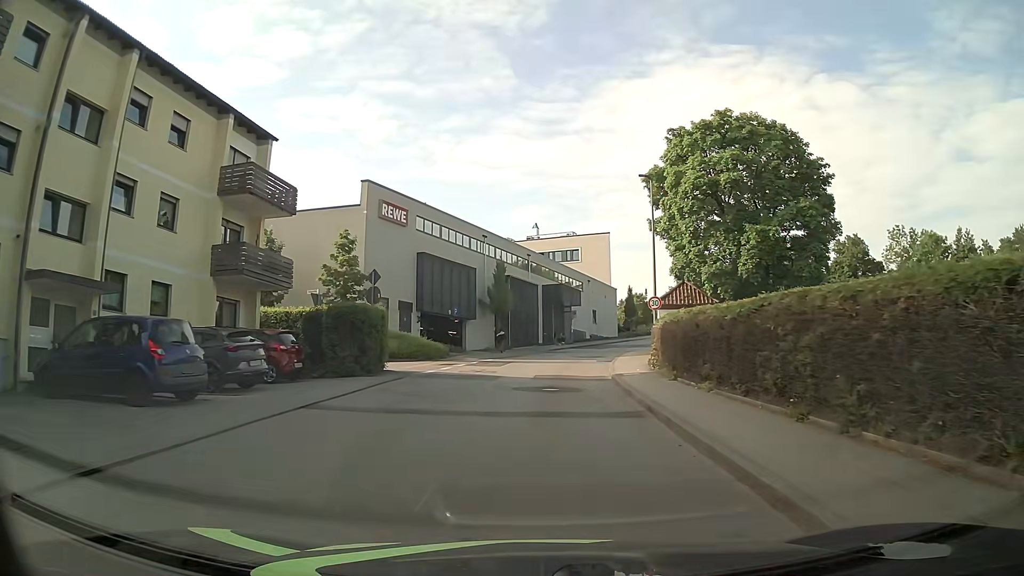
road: unclassified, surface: asphalt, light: Day
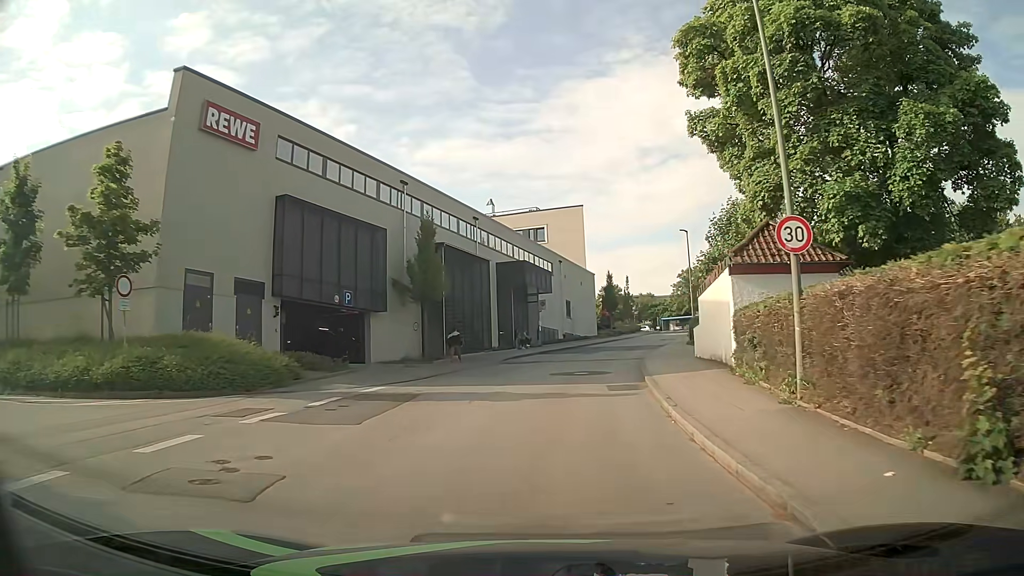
(+0.4, +19.3) m; +3°
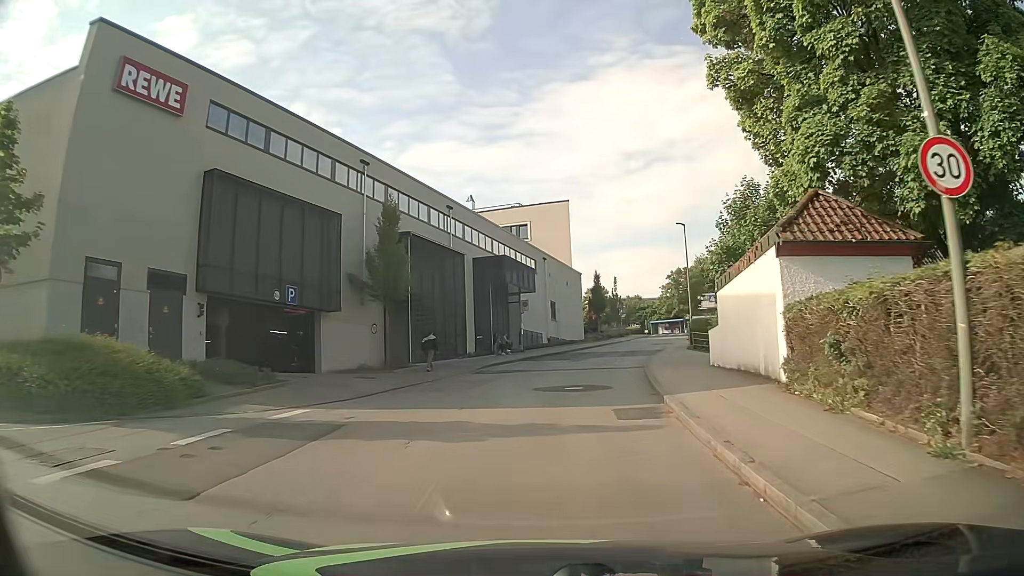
(+0.1, +4.8) m; +2°
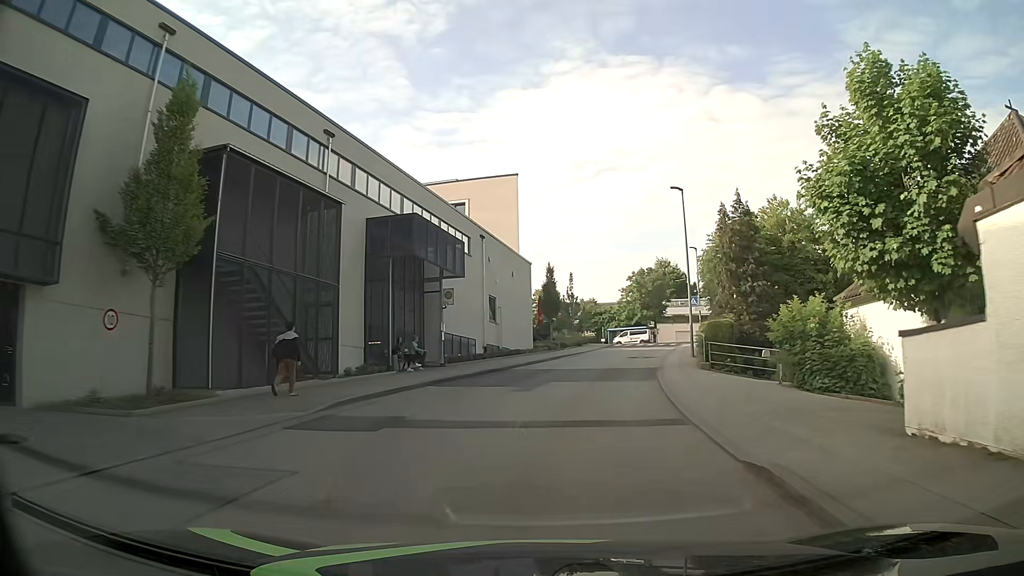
(+0.6, +14.3) m; +5°
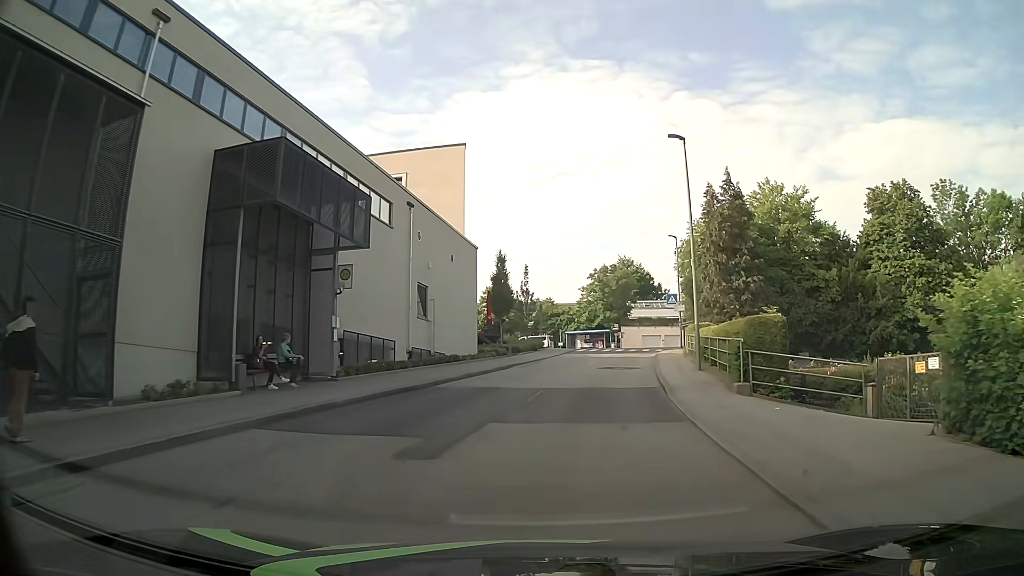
(+0.3, +9.5) m; +4°
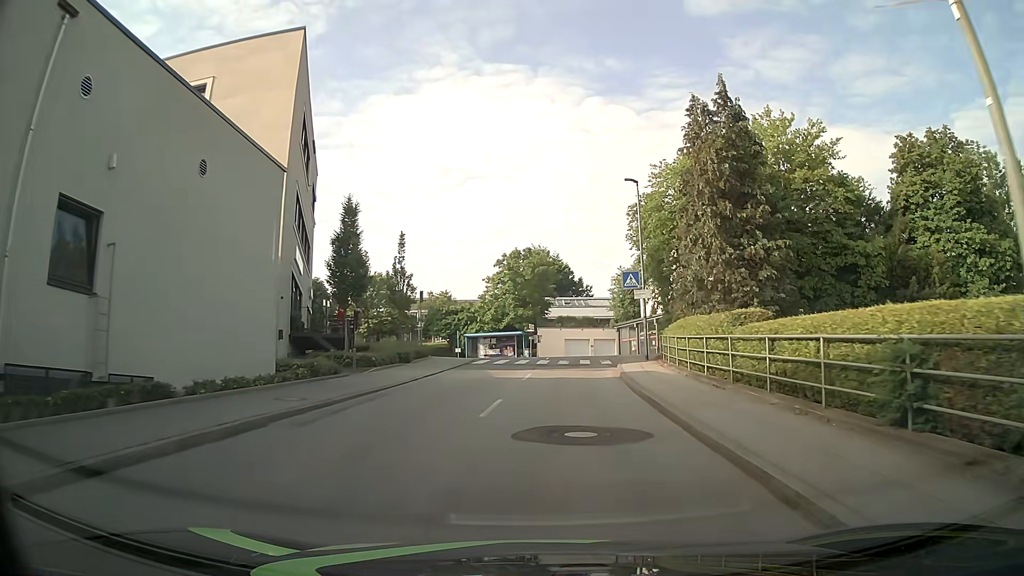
(+1.5, +19.0) m; +9°
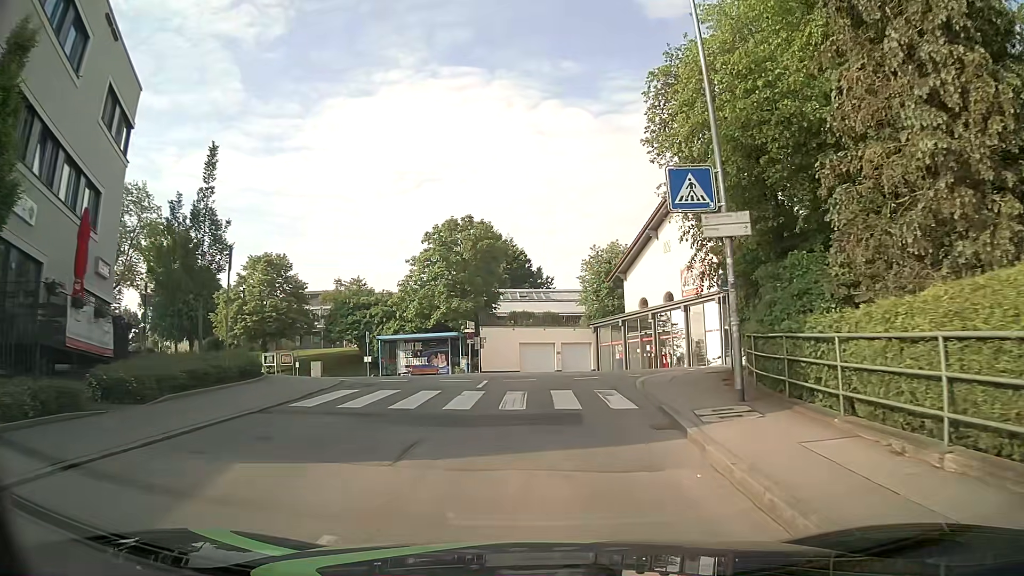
(+0.6, +18.8) m; +4°
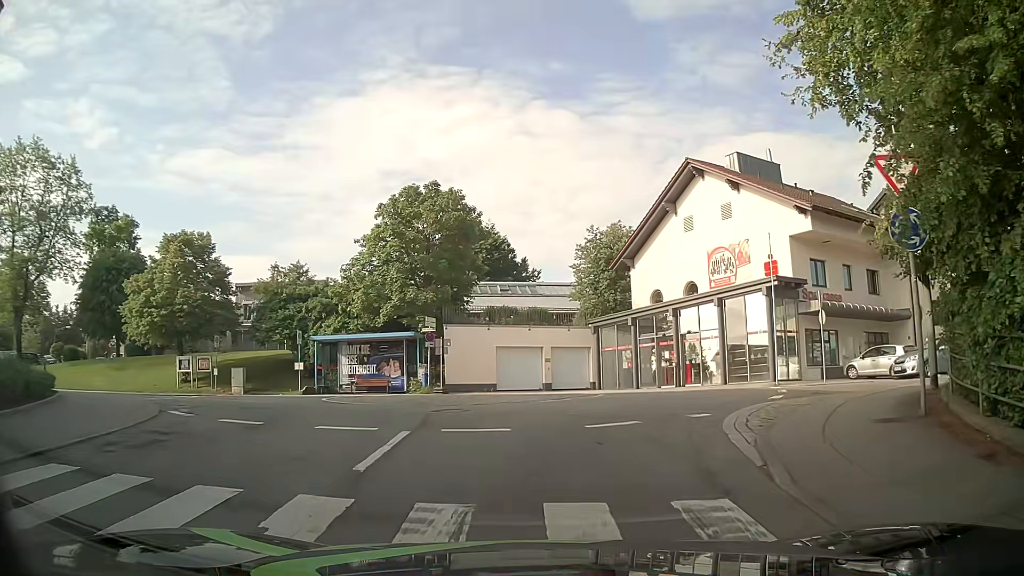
(0.0, +10.2) m; +1°
